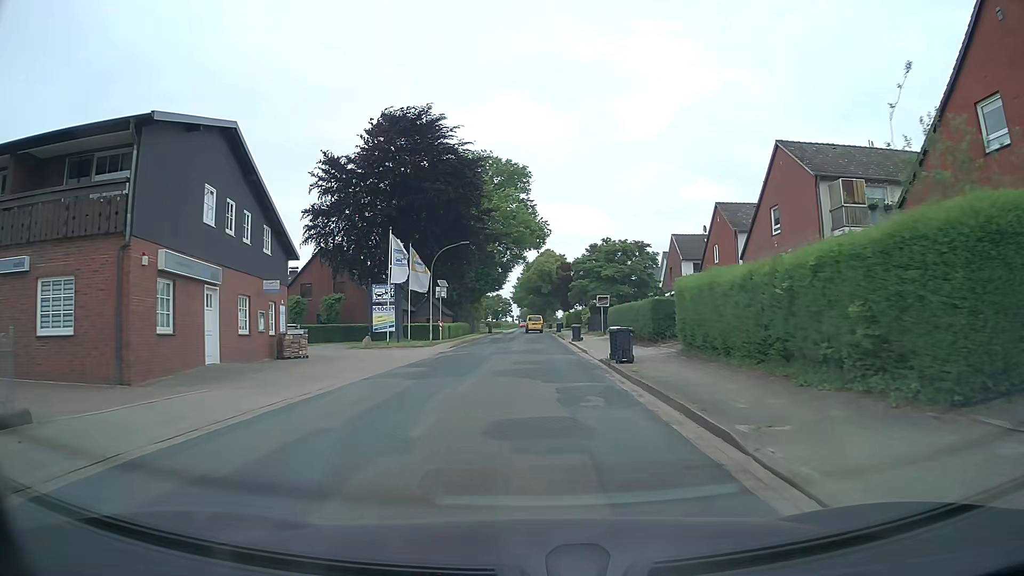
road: tertiary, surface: asphalt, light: Day
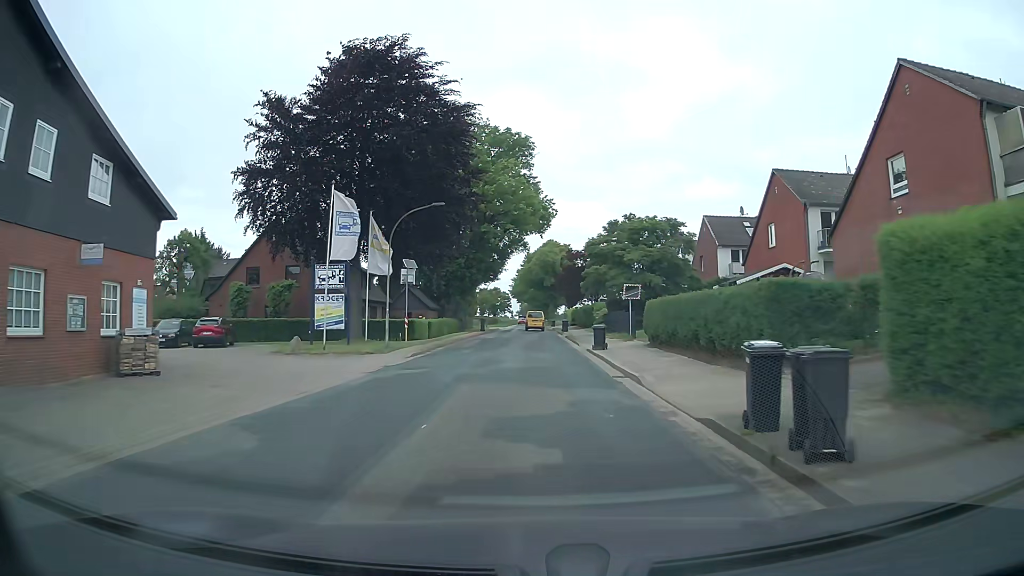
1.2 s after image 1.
(0.0, +12.6) m; 0°
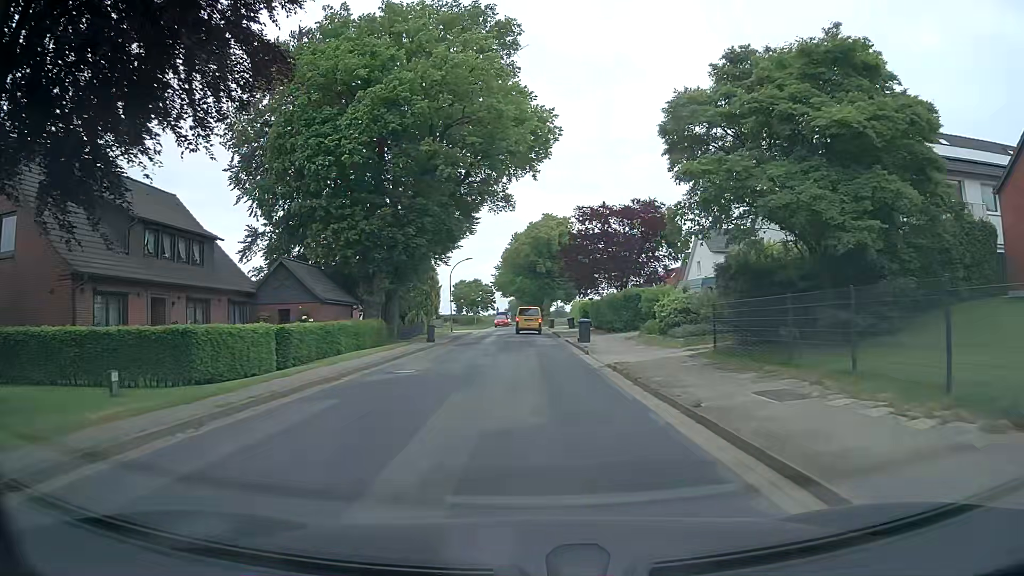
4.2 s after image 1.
(+0.3, +29.3) m; +1°
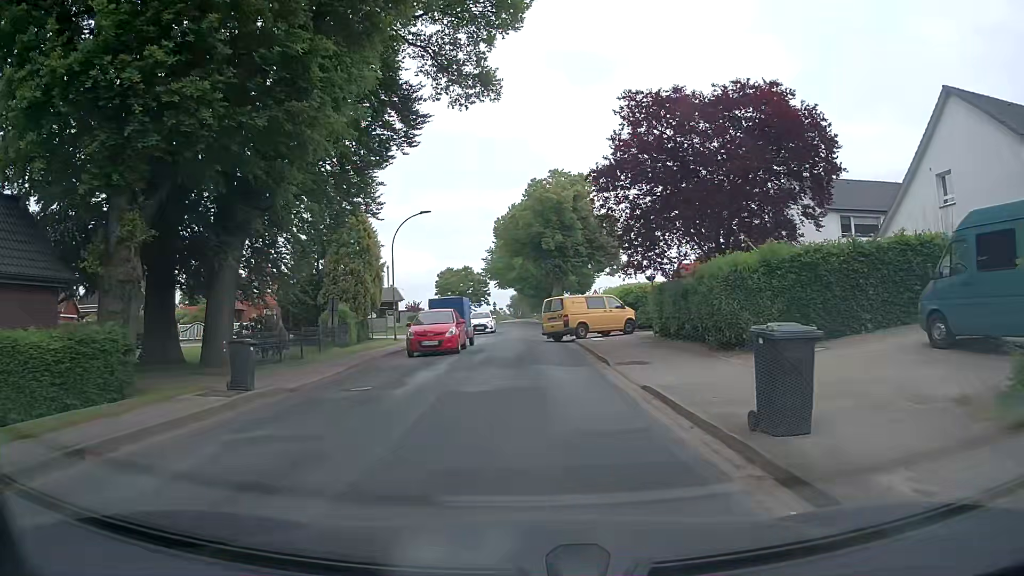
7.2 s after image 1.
(-0.1, +24.2) m; -1°
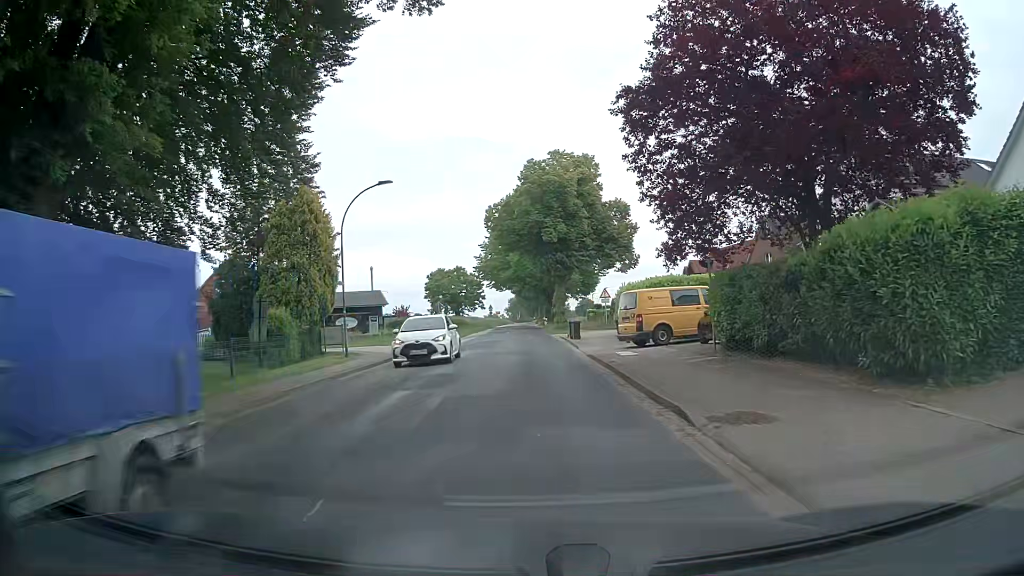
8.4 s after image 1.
(+0.1, +8.5) m; +1°
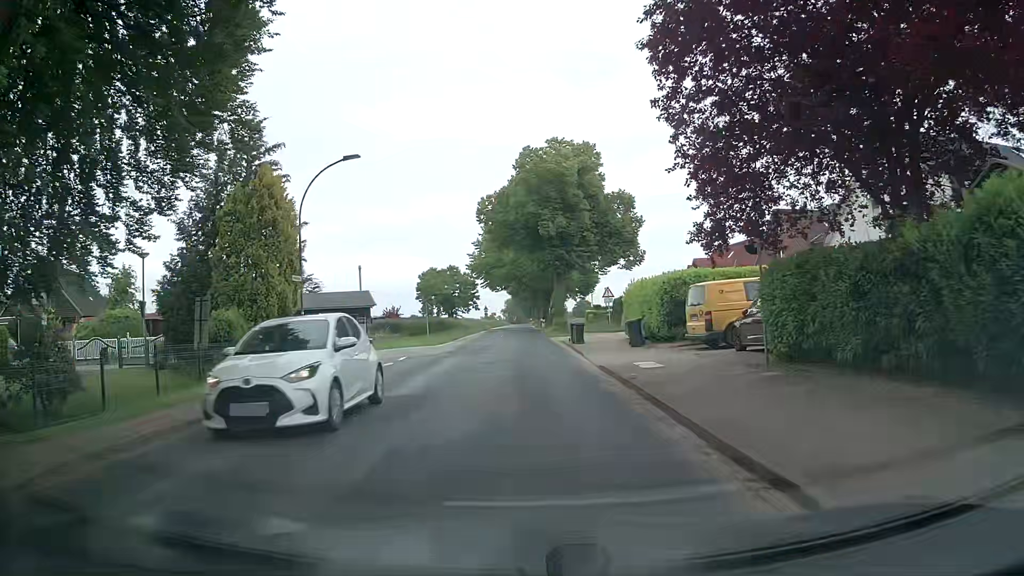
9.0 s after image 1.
(0.0, +4.1) m; 0°
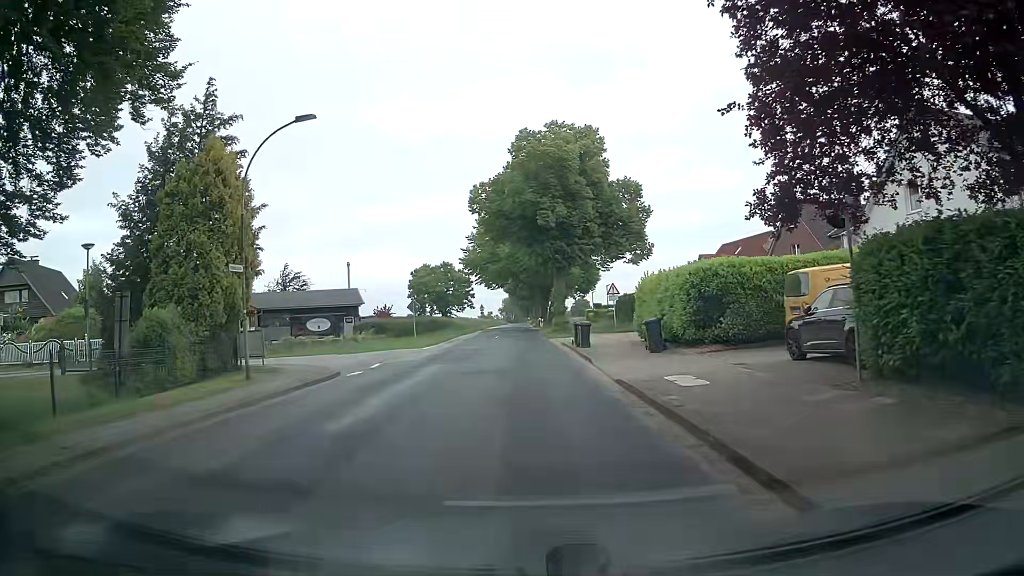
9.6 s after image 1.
(0.0, +4.1) m; 0°
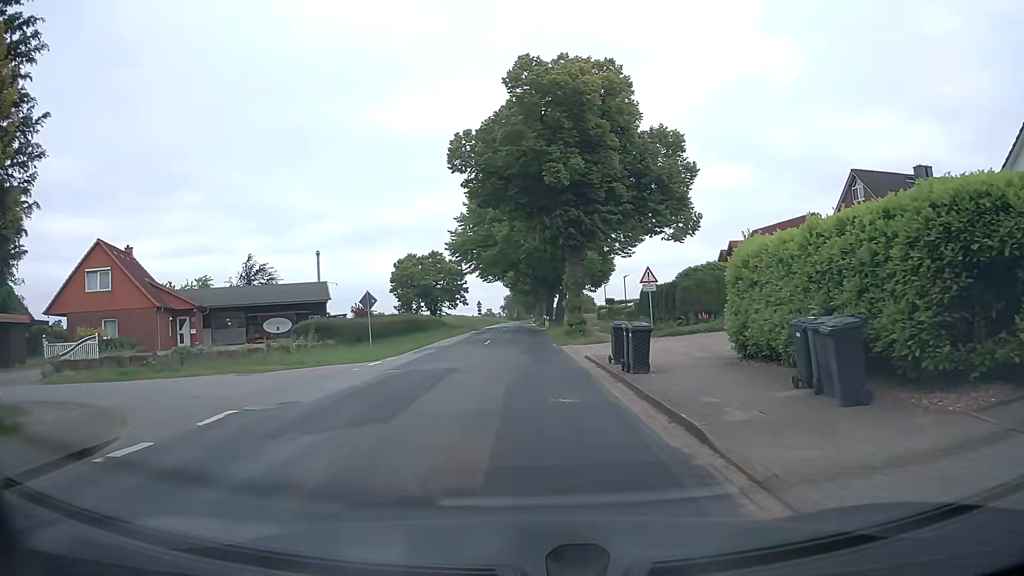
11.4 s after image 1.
(0.0, +11.8) m; 0°
